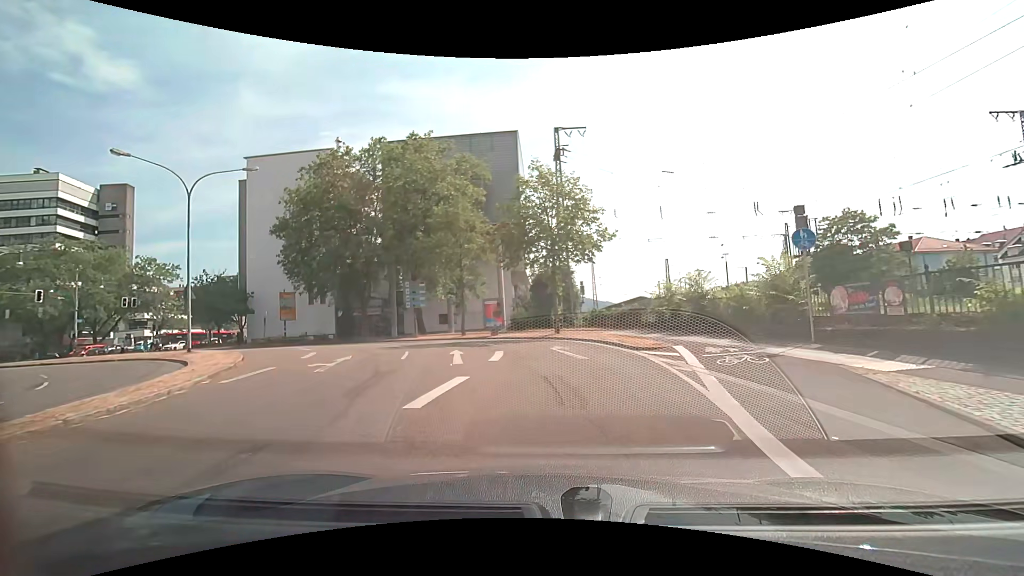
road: secondary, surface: asphalt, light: Day
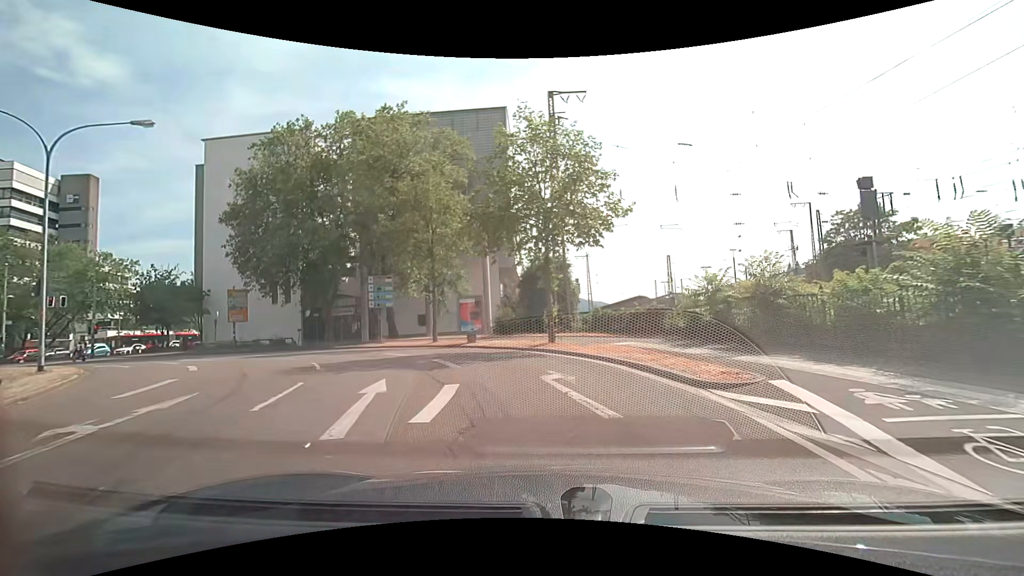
(0.0, +6.7) m; 0°
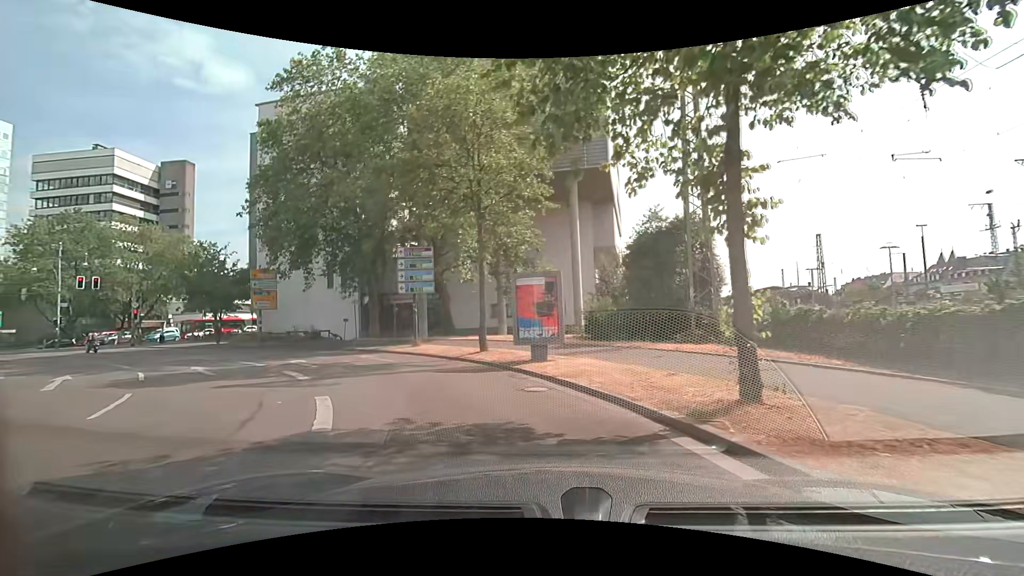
(-0.4, +12.1) m; -10°
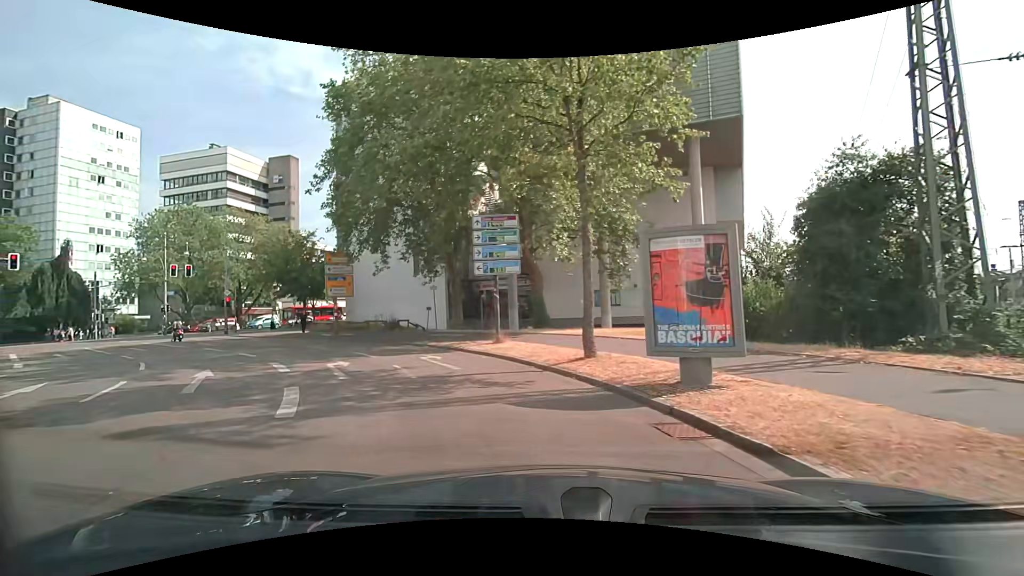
(-0.5, +5.7) m; -11°
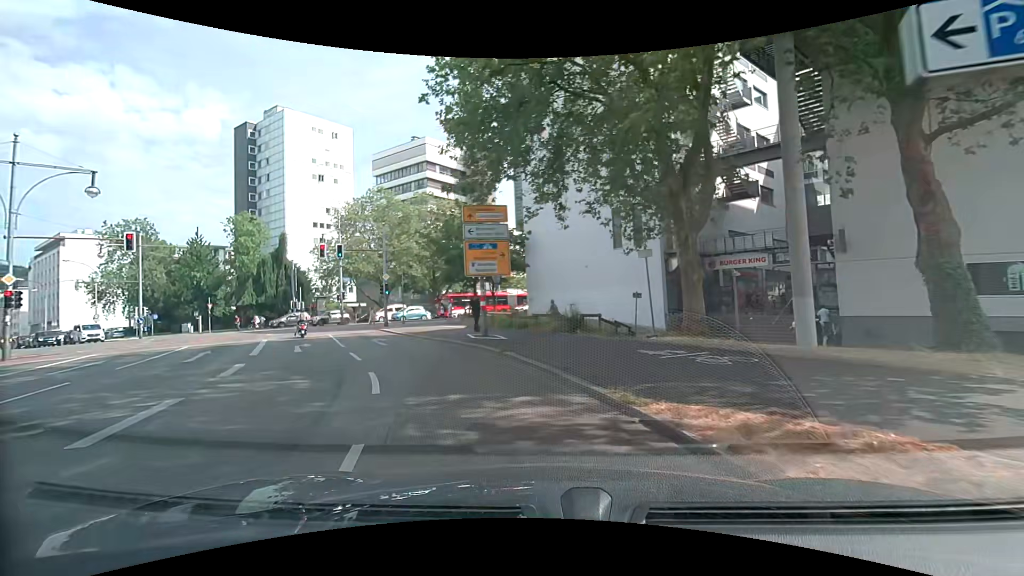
(-2.3, +14.3) m; -21°
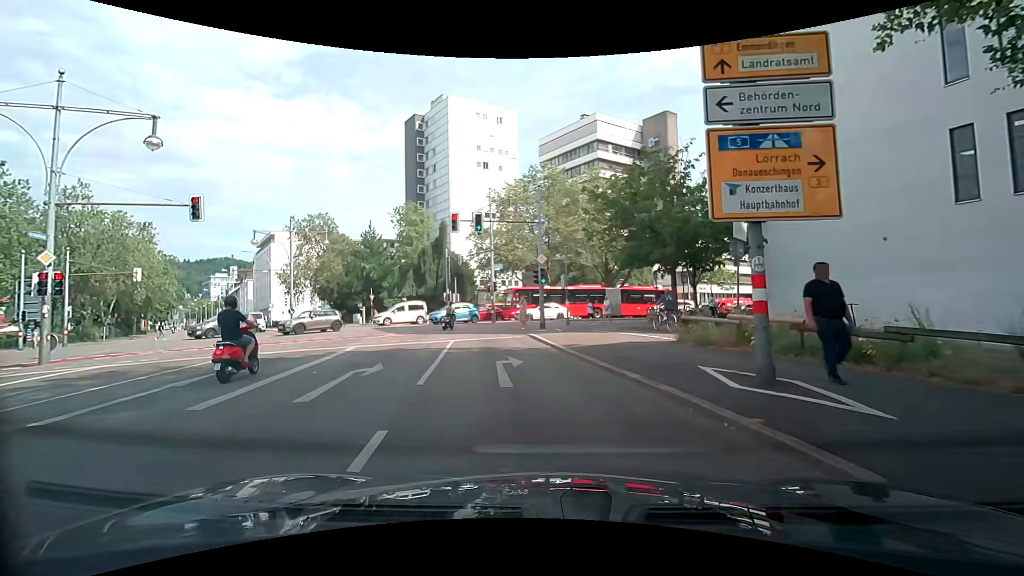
(-2.4, +11.5) m; -21°
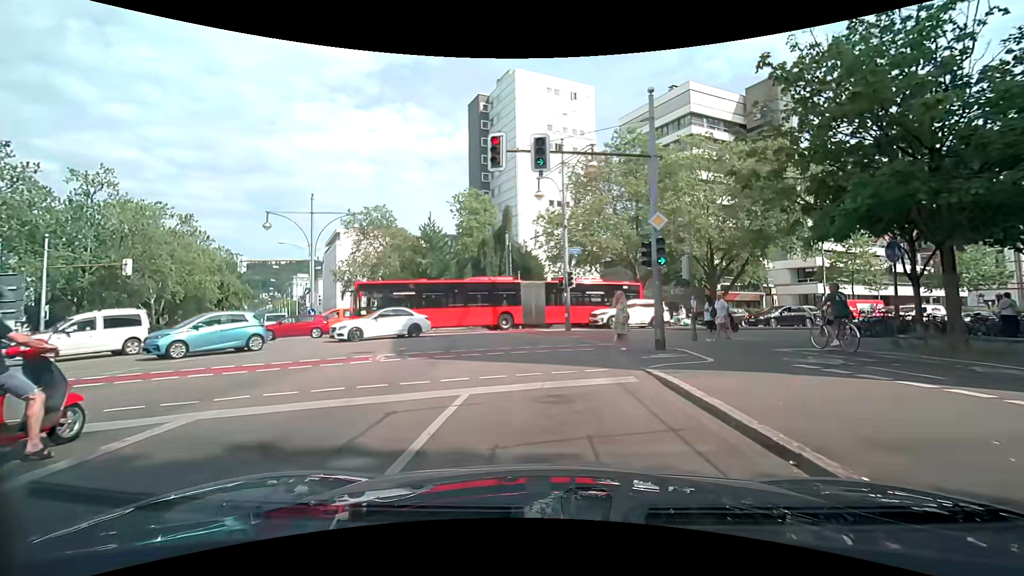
(-0.9, +11.6) m; -7°
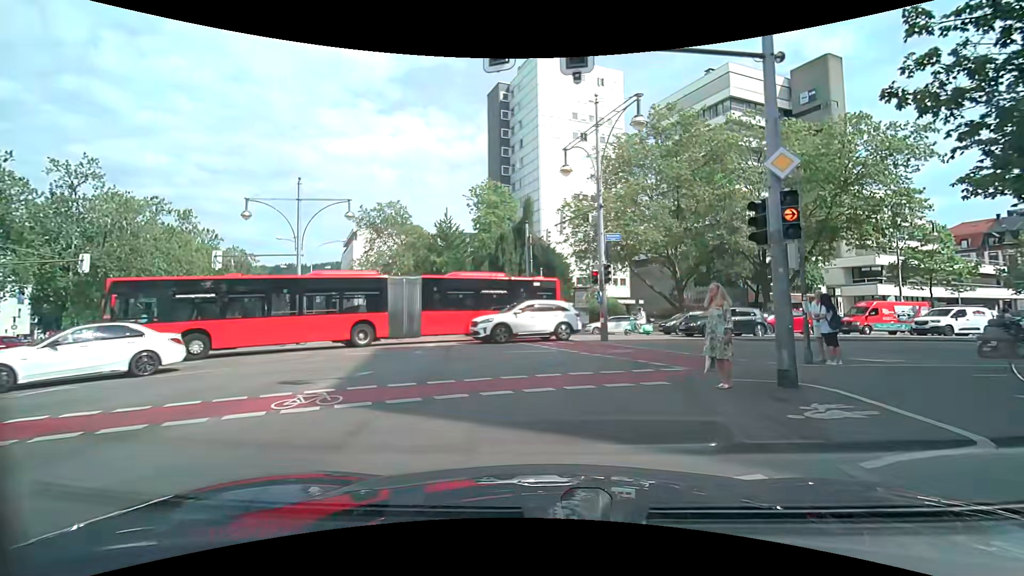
(-0.2, +5.9) m; -4°
